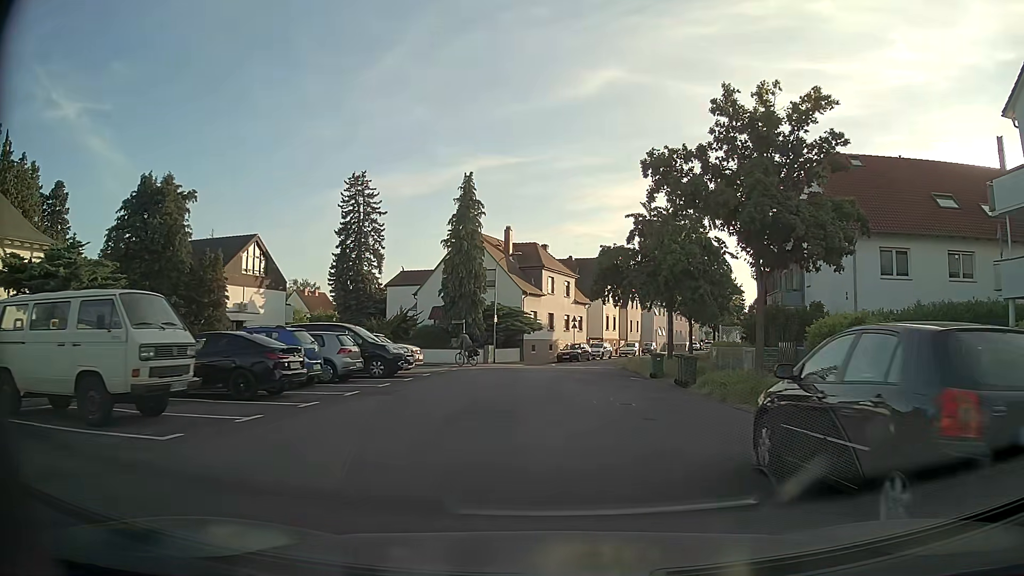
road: residential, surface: asphalt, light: Day
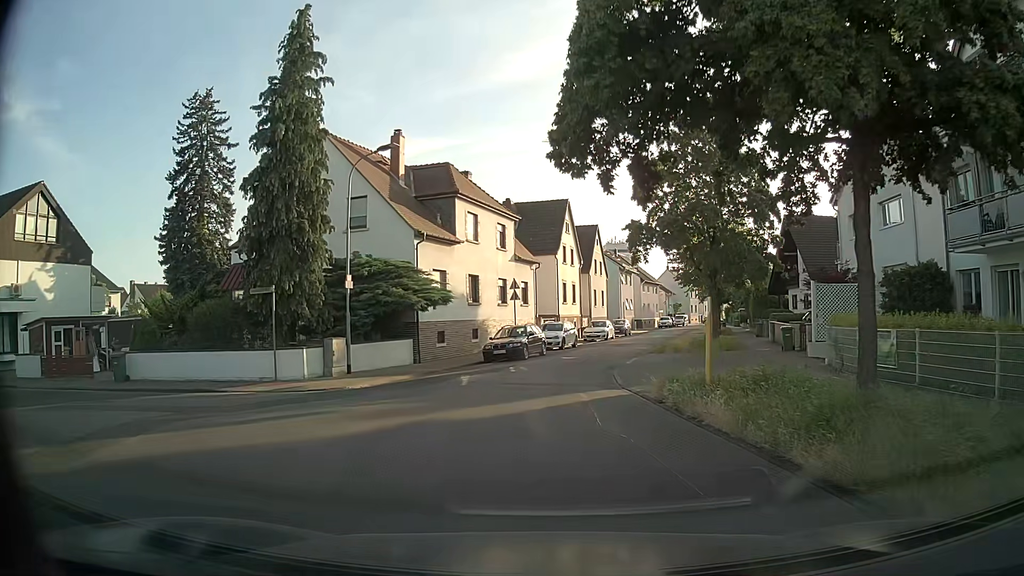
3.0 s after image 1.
(+1.2, +22.6) m; +5°
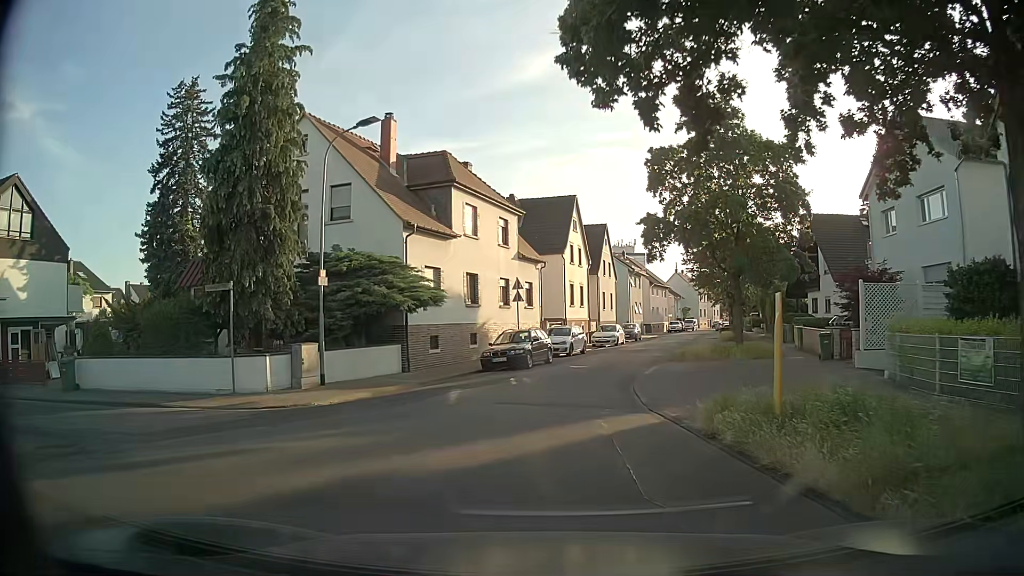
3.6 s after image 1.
(0.0, +3.0) m; -3°
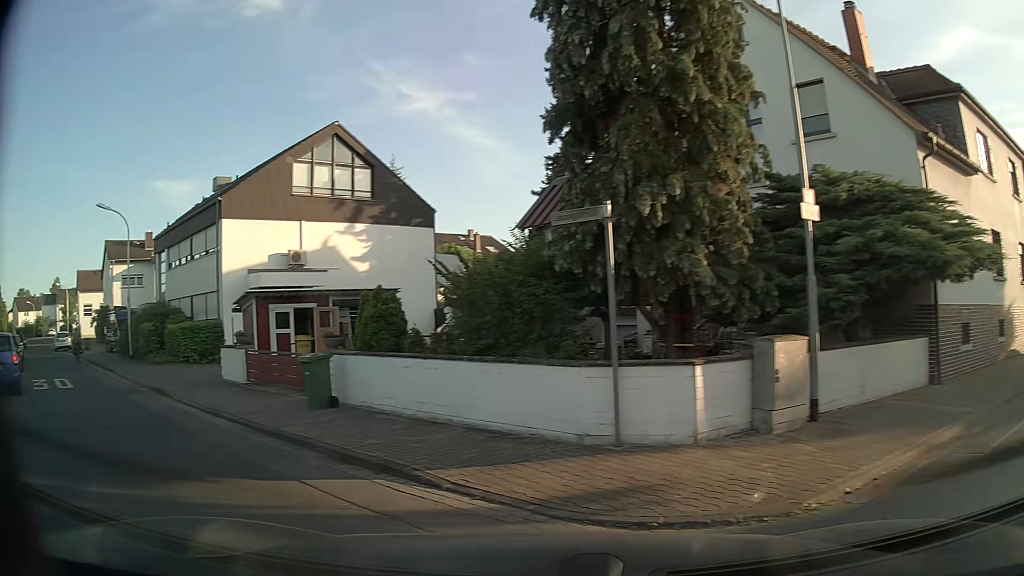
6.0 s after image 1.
(-2.0, +9.1) m; -38°
(-4, +9) (-11, +16) (-18, +23) (-25, +30) (-32, +37) (-40, +43) (-47, +51) (-53, +58) (-60, +66) (-67, +73) m
